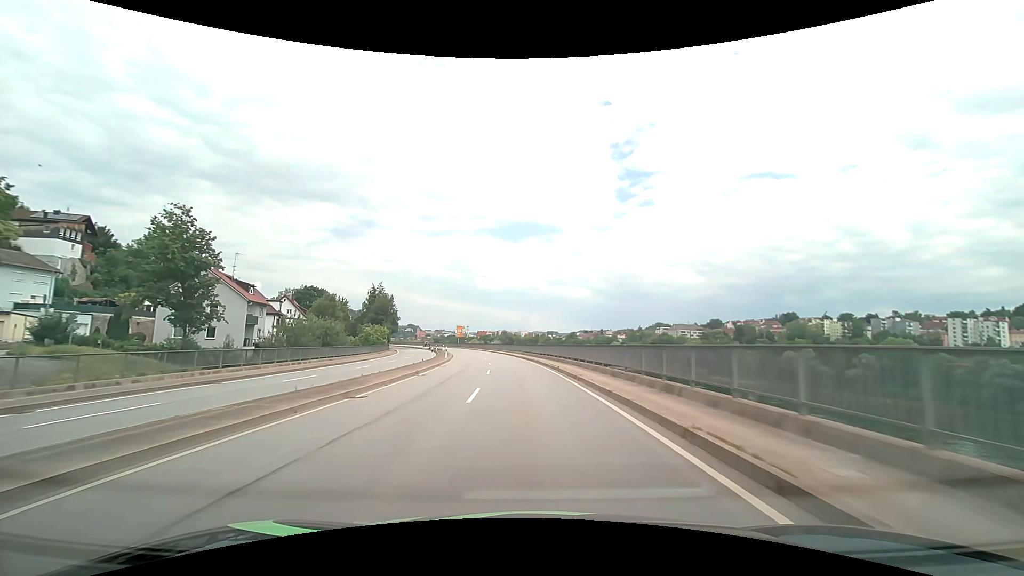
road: primary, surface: asphalt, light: Day
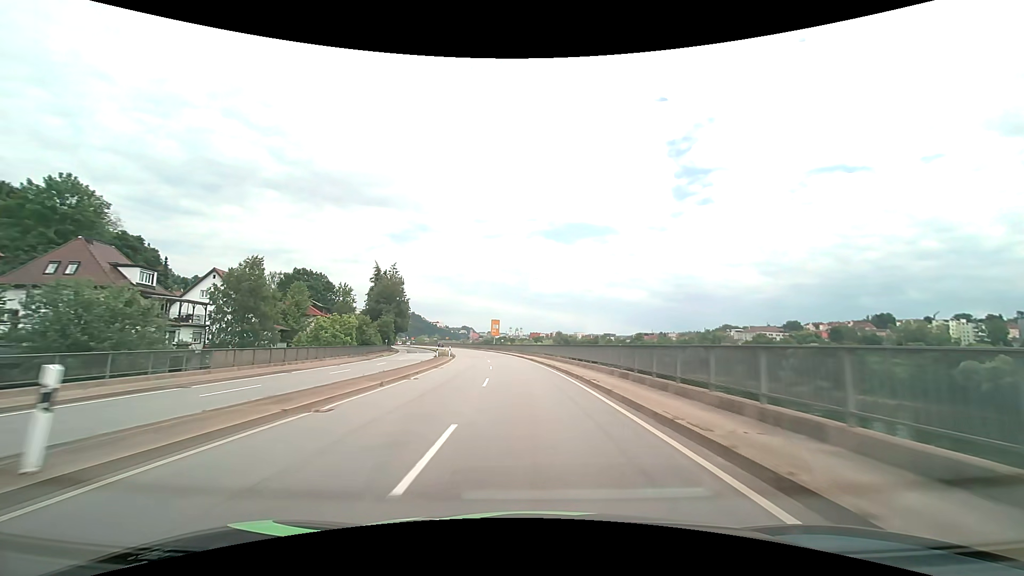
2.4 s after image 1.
(-2.4, +43.4) m; -6°
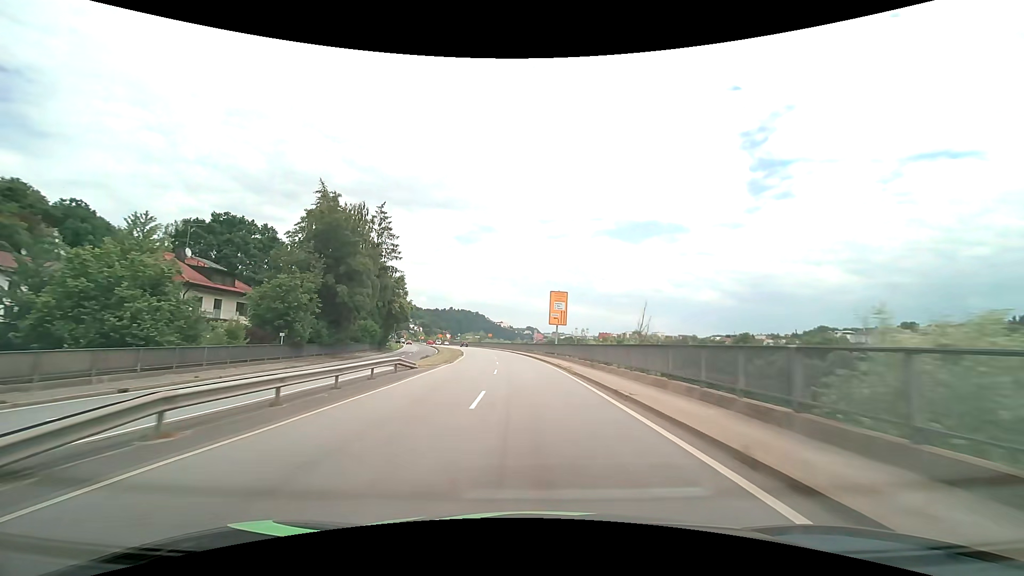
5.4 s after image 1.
(-3.6, +54.6) m; -7°
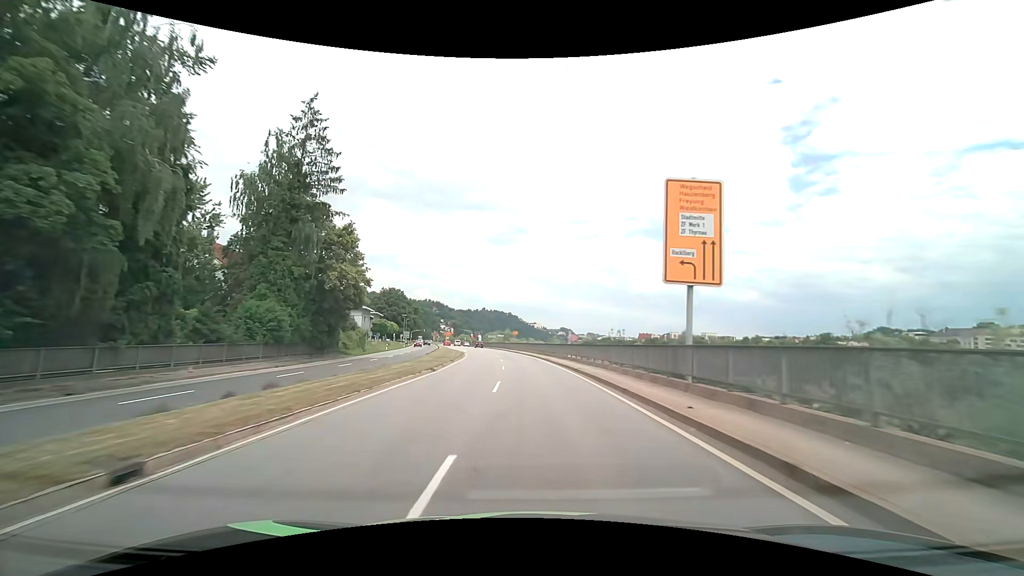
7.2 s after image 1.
(-1.2, +32.2) m; -4°
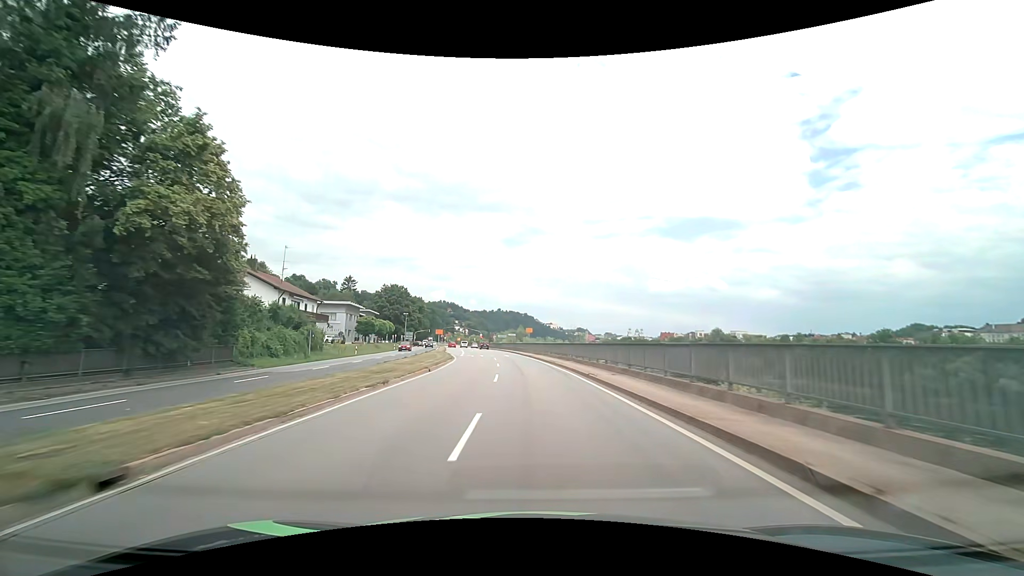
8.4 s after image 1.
(-0.3, +20.3) m; -2°
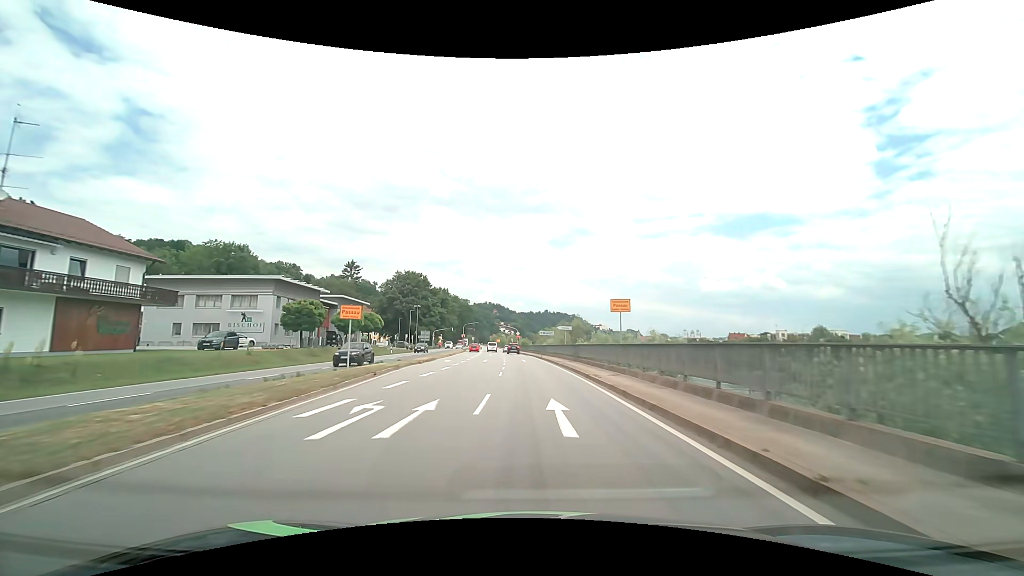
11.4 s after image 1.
(-2.0, +43.8) m; -5°
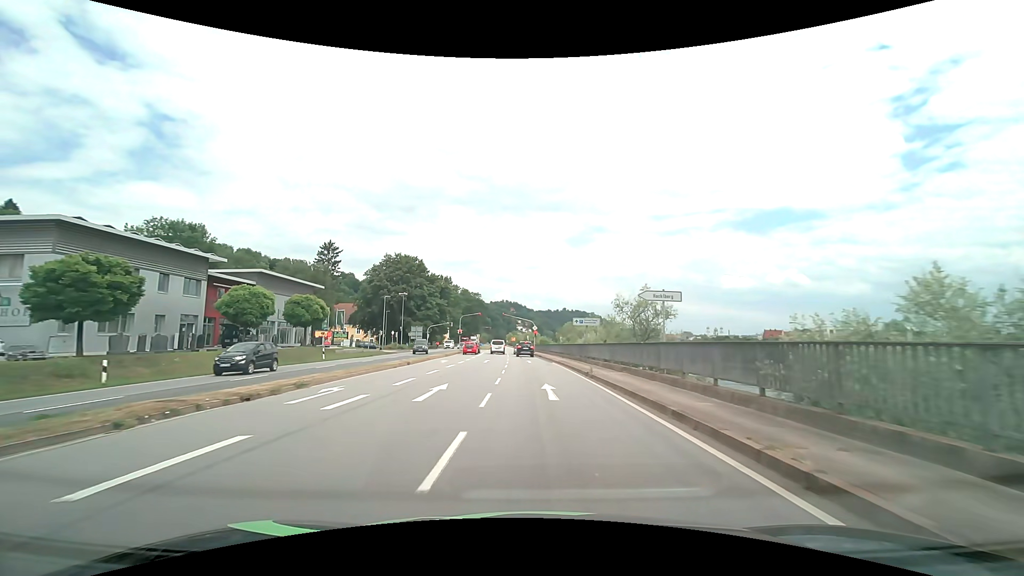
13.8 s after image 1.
(-0.7, +28.7) m; -3°
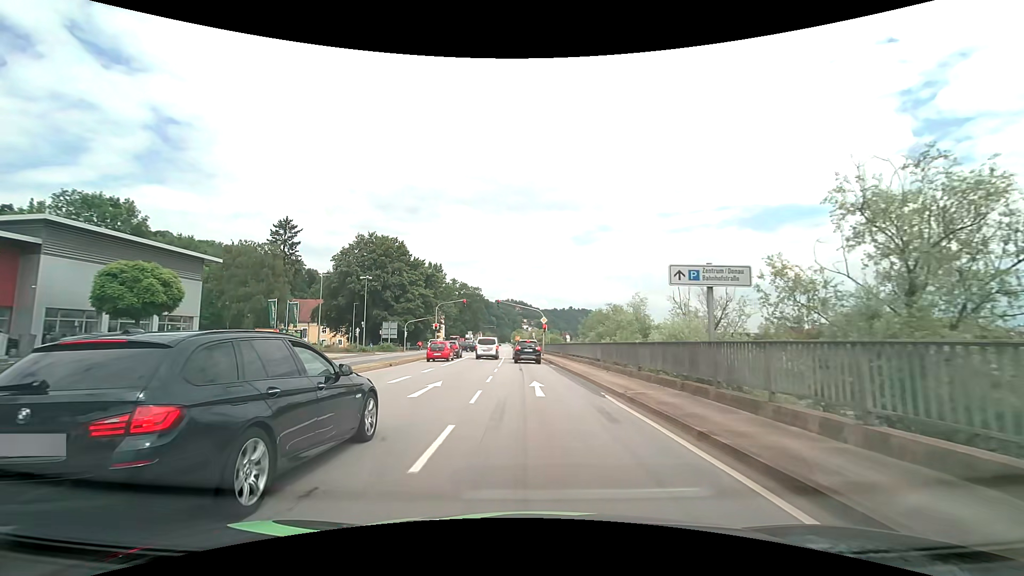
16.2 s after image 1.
(0.0, +23.2) m; 0°
(0, +10) (0, +20) (0, +30) (-1, +40) (-1, +50) (-2, +60) (-2, +70) (-3, +80) (-3, +90) (-3, +100) m
